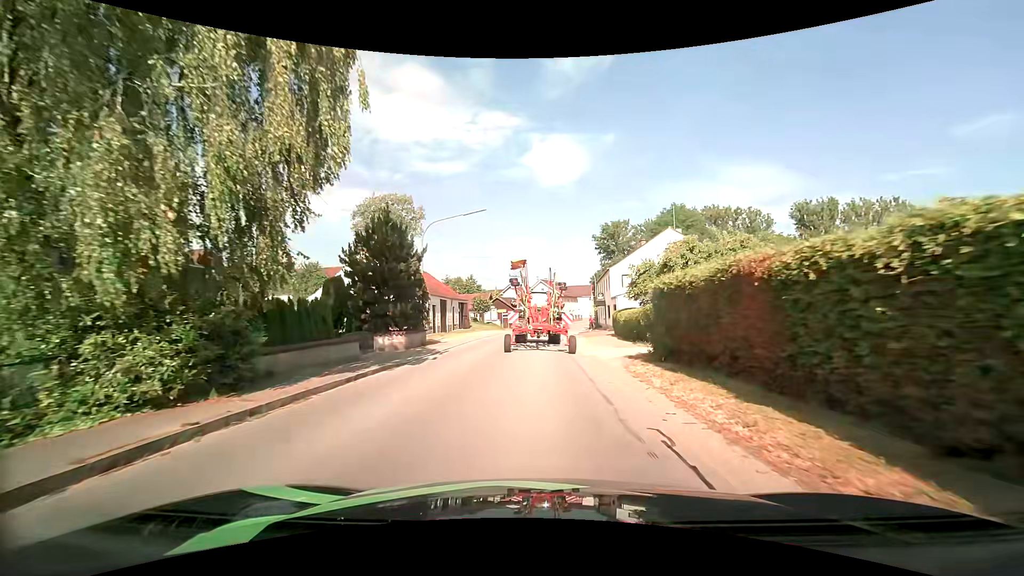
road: secondary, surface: asphalt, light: Day
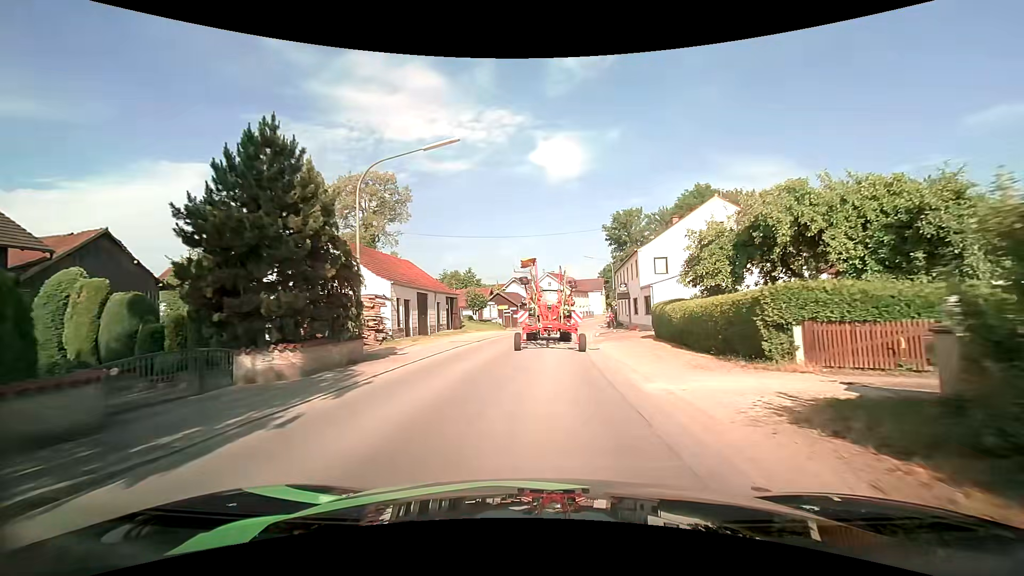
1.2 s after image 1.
(-0.1, +10.9) m; 0°
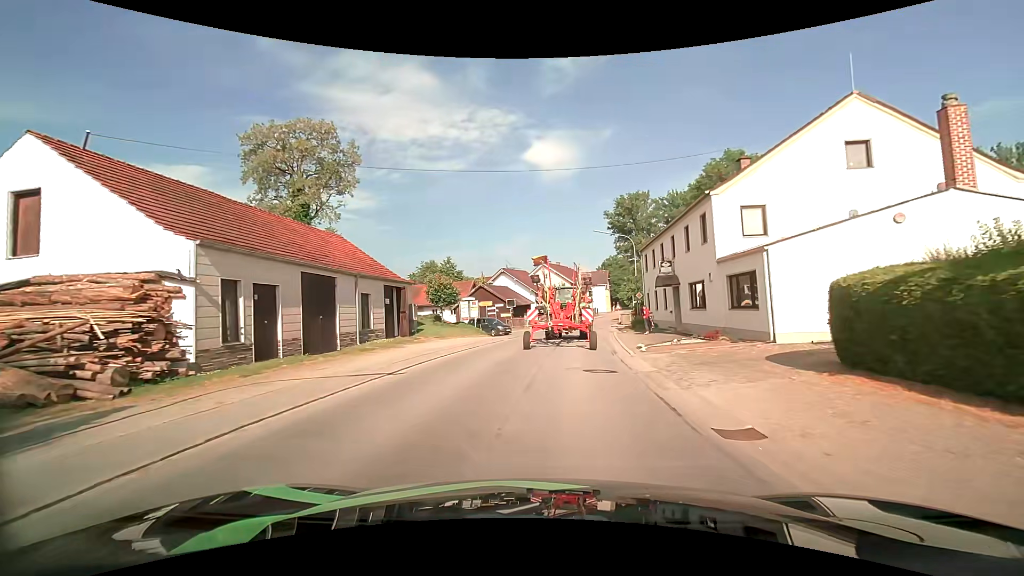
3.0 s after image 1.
(-0.1, +16.6) m; 0°
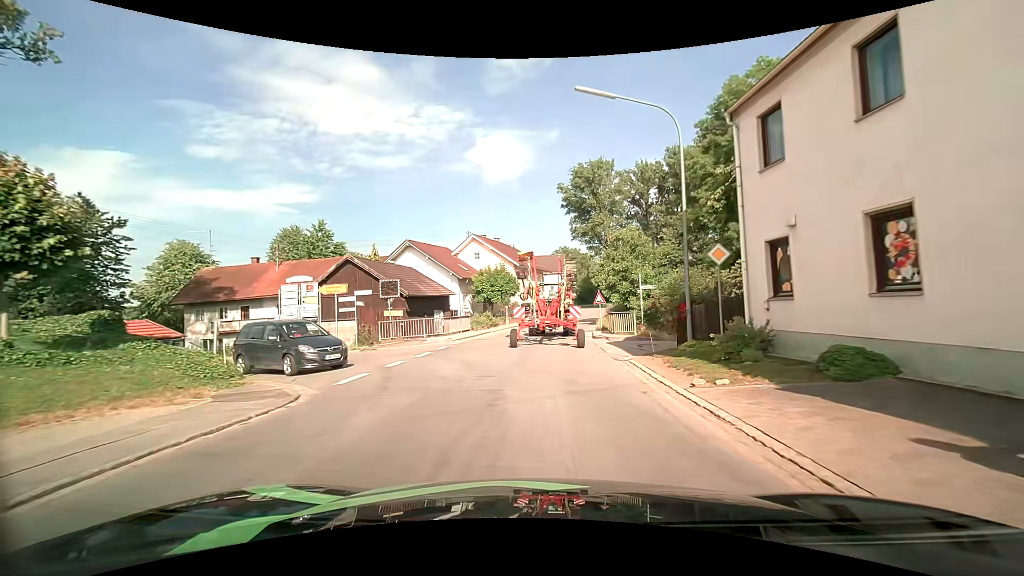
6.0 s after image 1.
(+1.7, +27.2) m; +6°
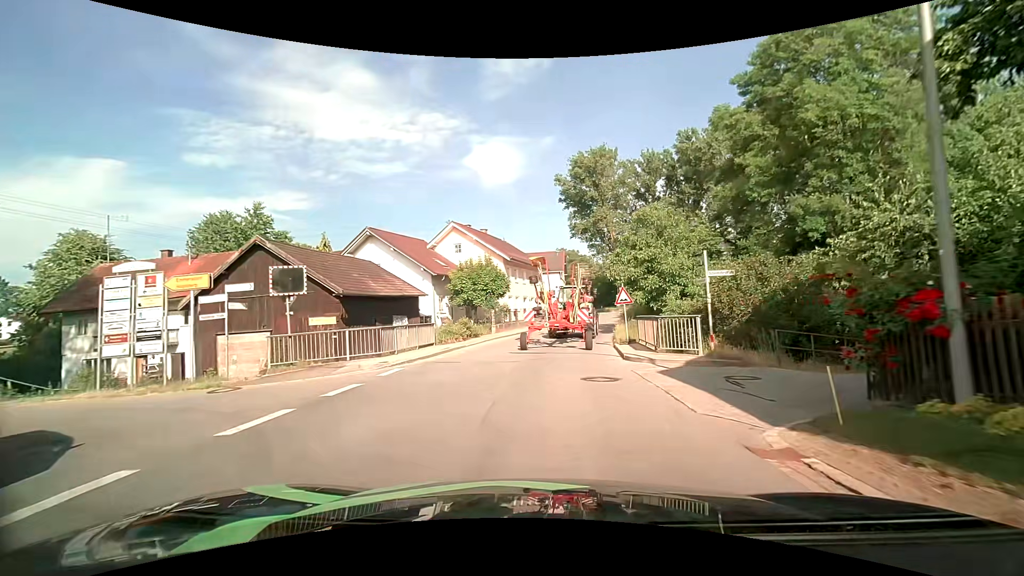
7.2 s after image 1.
(0.0, +10.1) m; +1°
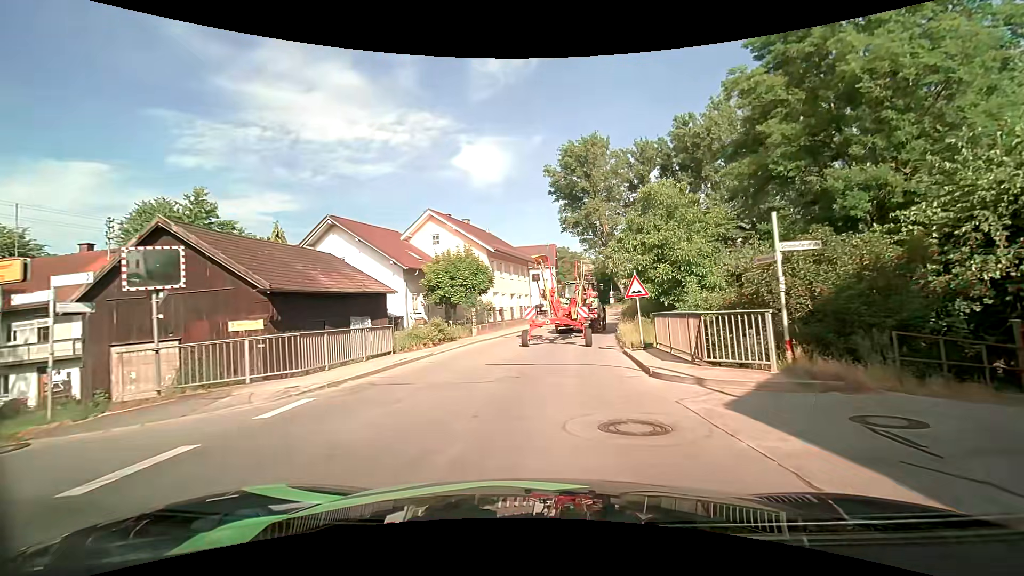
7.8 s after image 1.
(0.0, +5.0) m; -1°
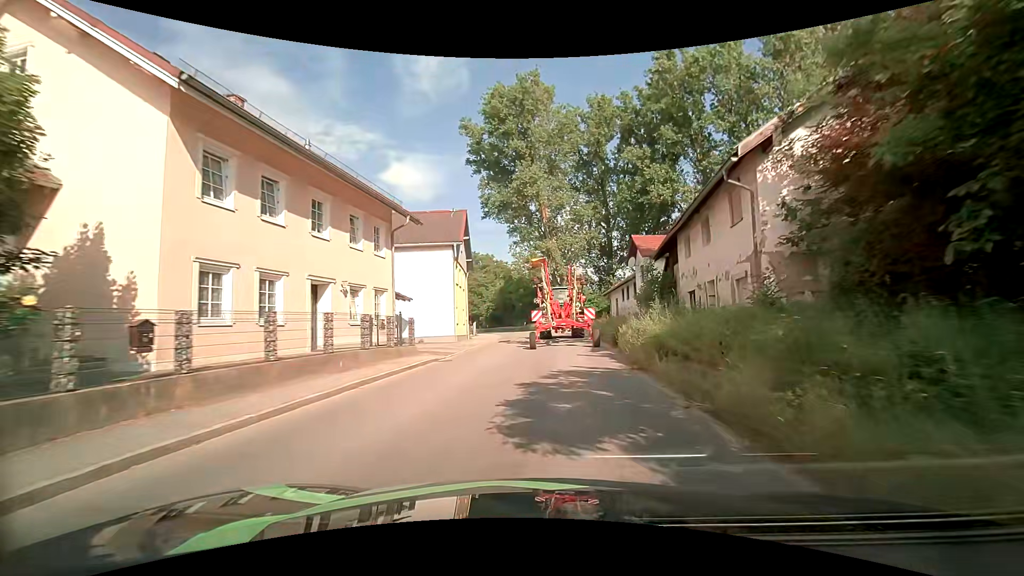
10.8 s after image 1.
(+2.2, +27.3) m; +9°
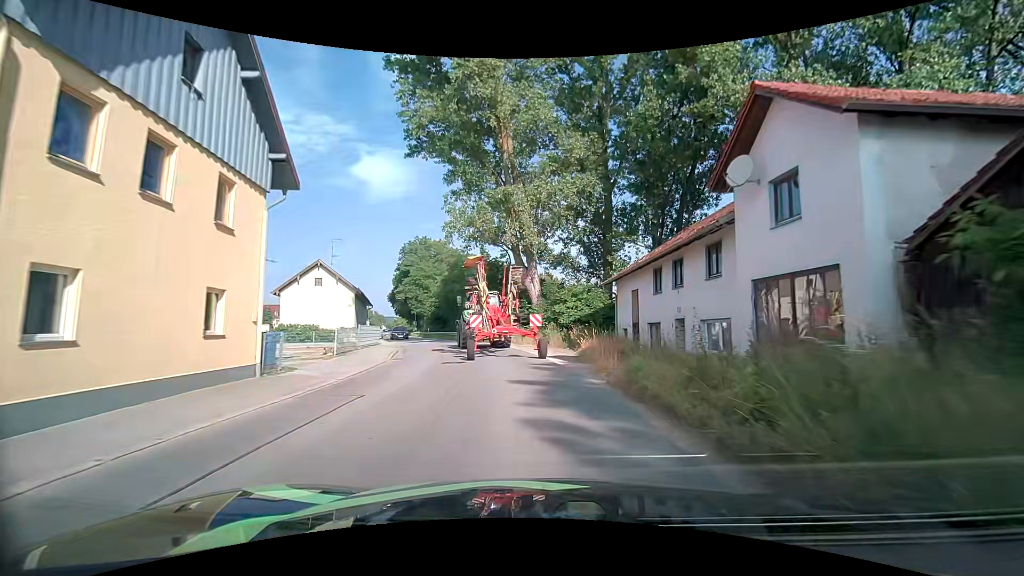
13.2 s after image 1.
(+1.2, +23.6) m; +5°
(0, +10) (-1, +20) (-3, +30) (-6, +39) (-10, +49) (-13, +58) (-17, +67) (-20, +77) (-24, +86) (-27, +96) m
